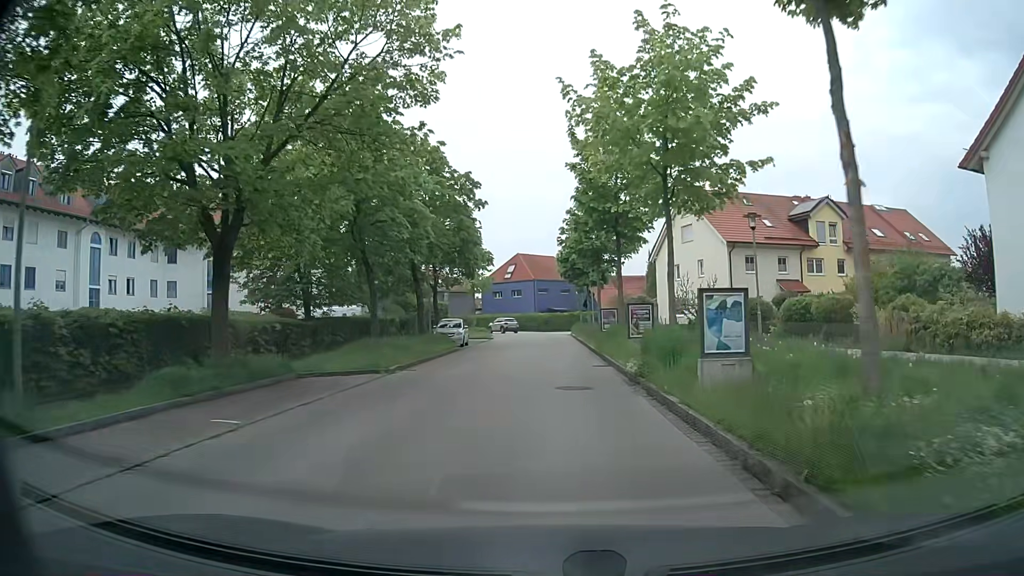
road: residential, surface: asphalt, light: Day
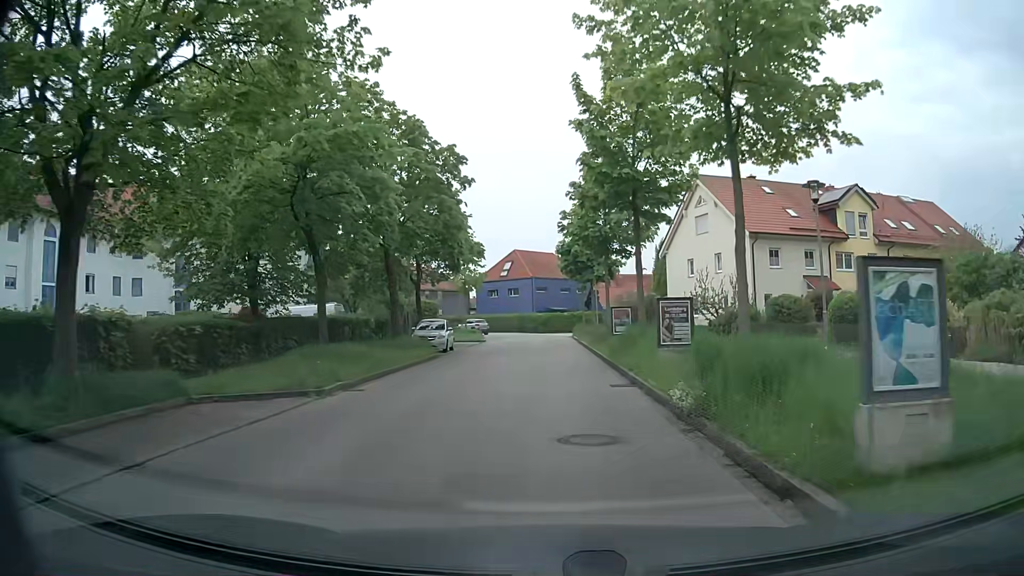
(0.0, +5.5) m; +1°
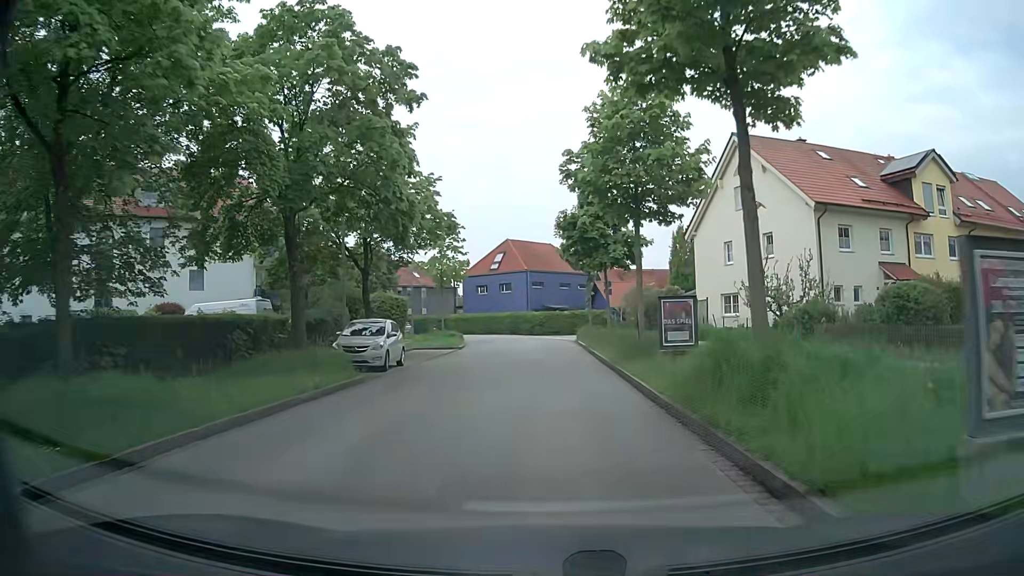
(-0.1, +10.9) m; 0°
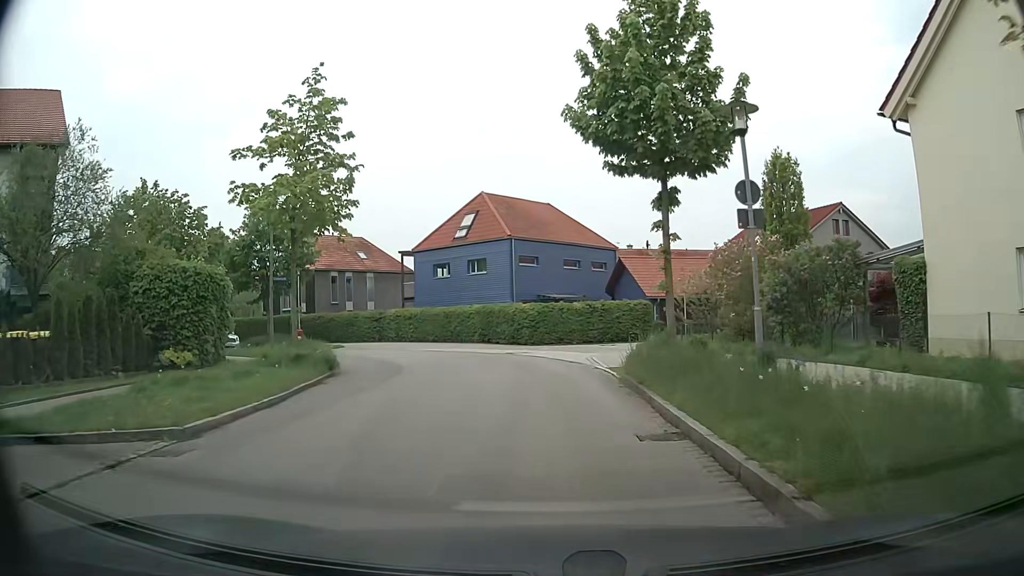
(0.0, +26.2) m; 0°
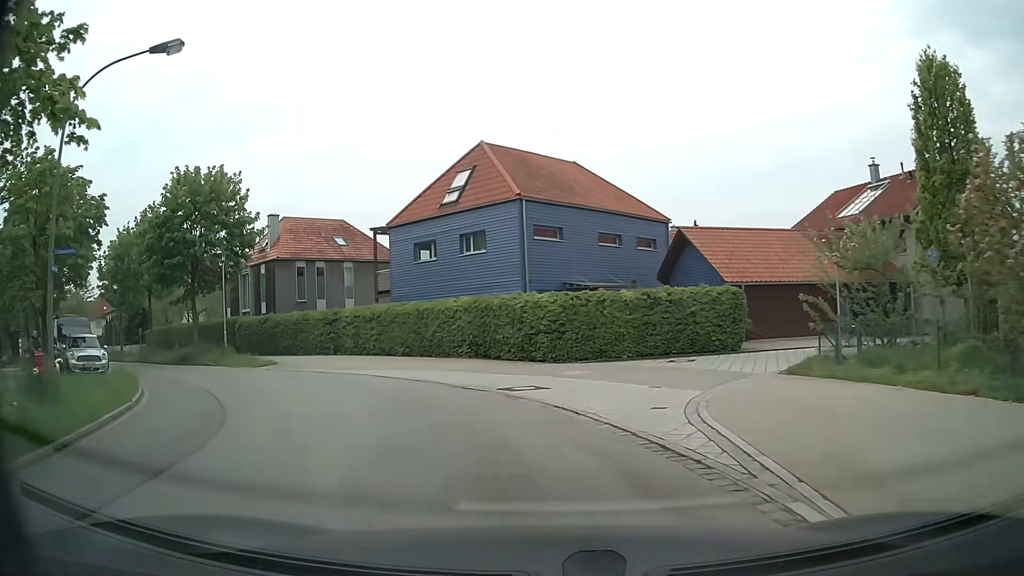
(-0.2, +13.7) m; -3°
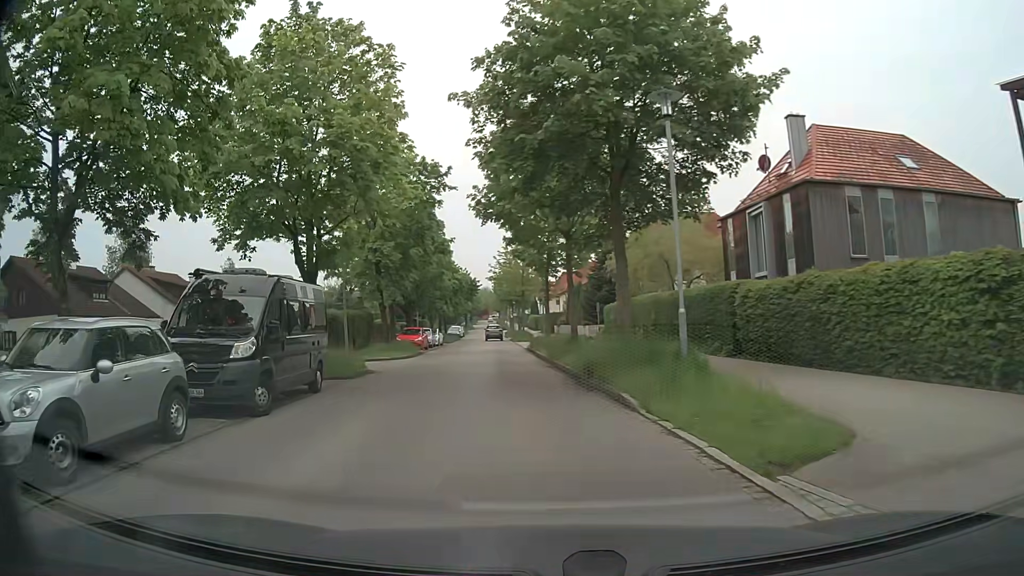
(-7.3, +19.5) m; -44°
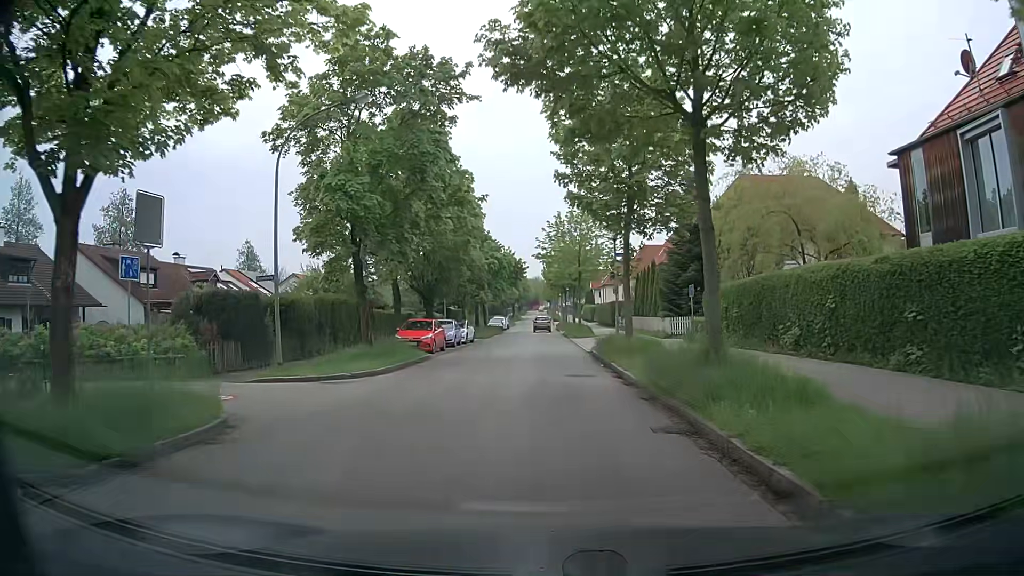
(-0.7, +14.0) m; -4°
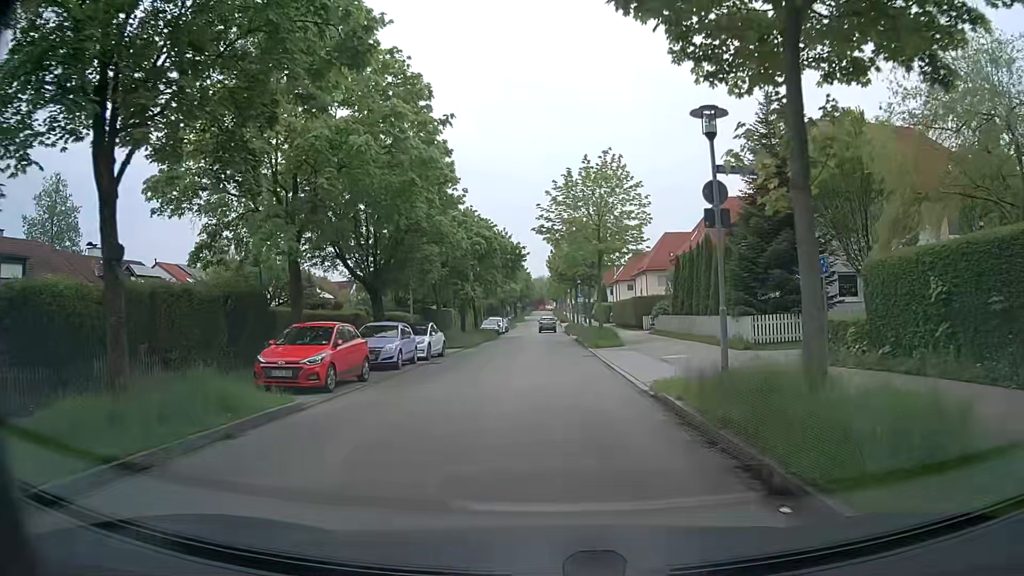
(-0.1, +14.6) m; +1°
(0, +10) (-1, +20) (-1, +30) (-1, +40) (-2, +50) (-2, +60) (-2, +70) (-3, +80) (-3, +90) (-3, +100) m
